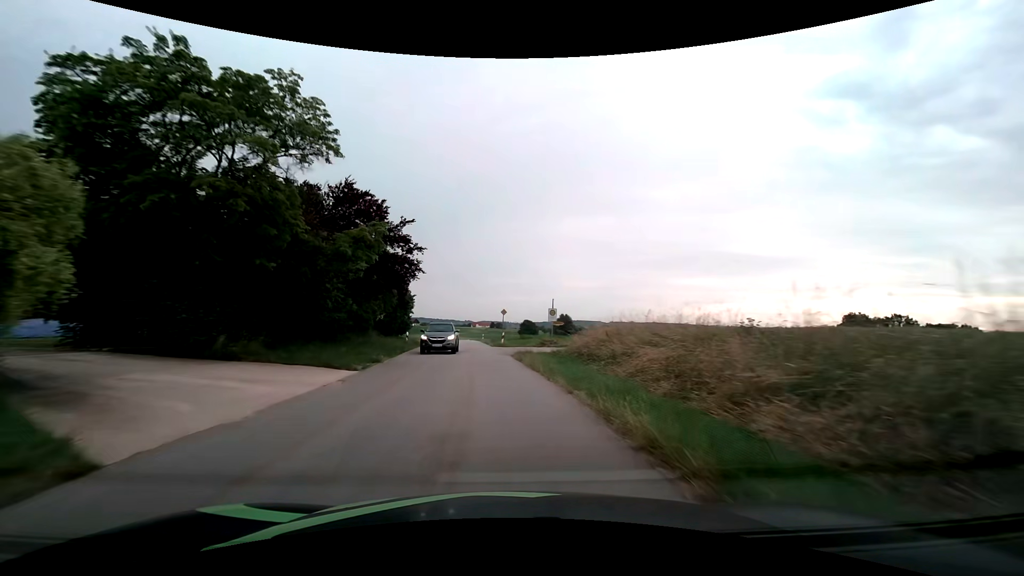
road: tertiary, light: Day
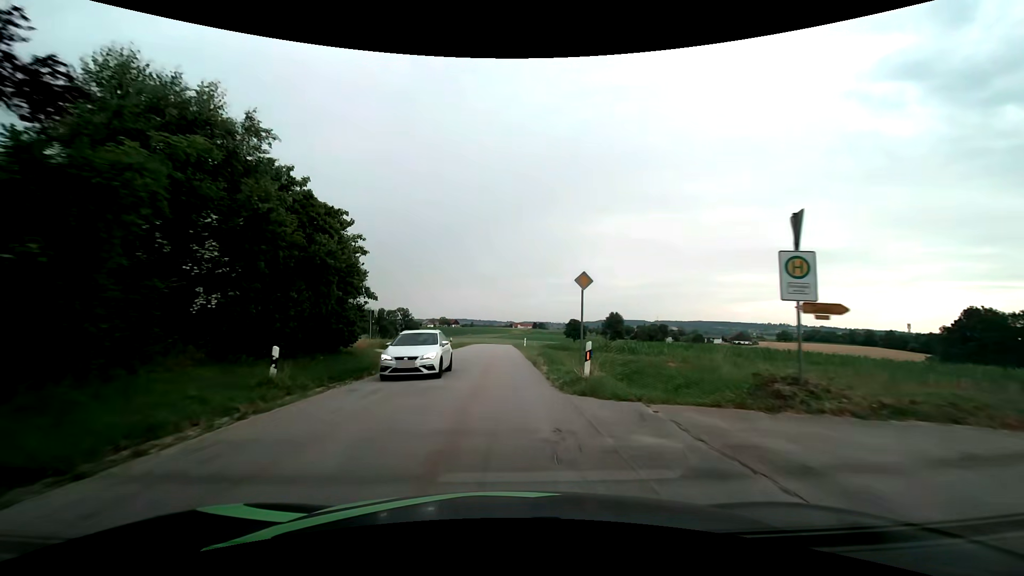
(-1.1, +26.0) m; -5°
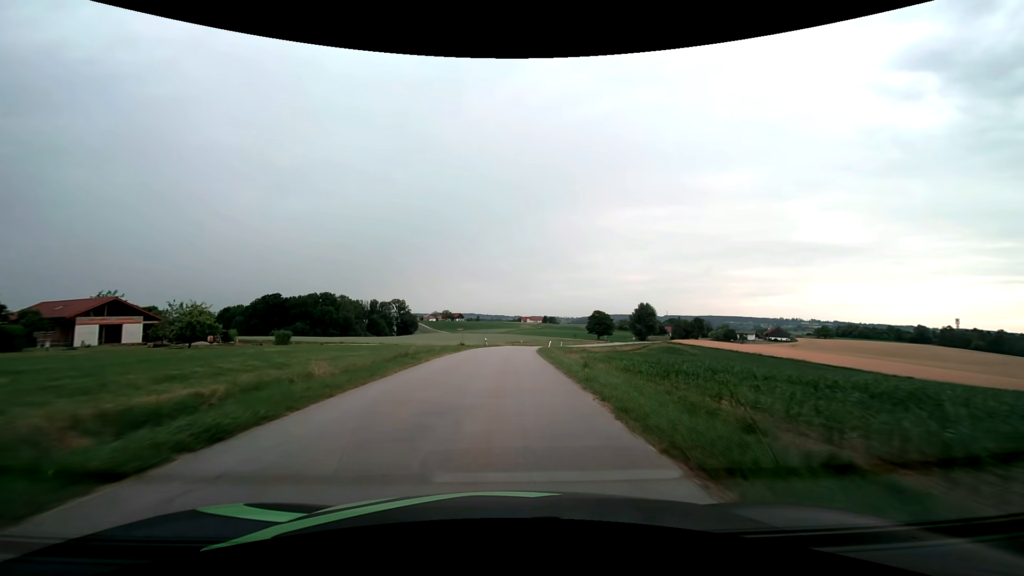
(-0.7, +46.1) m; -1°
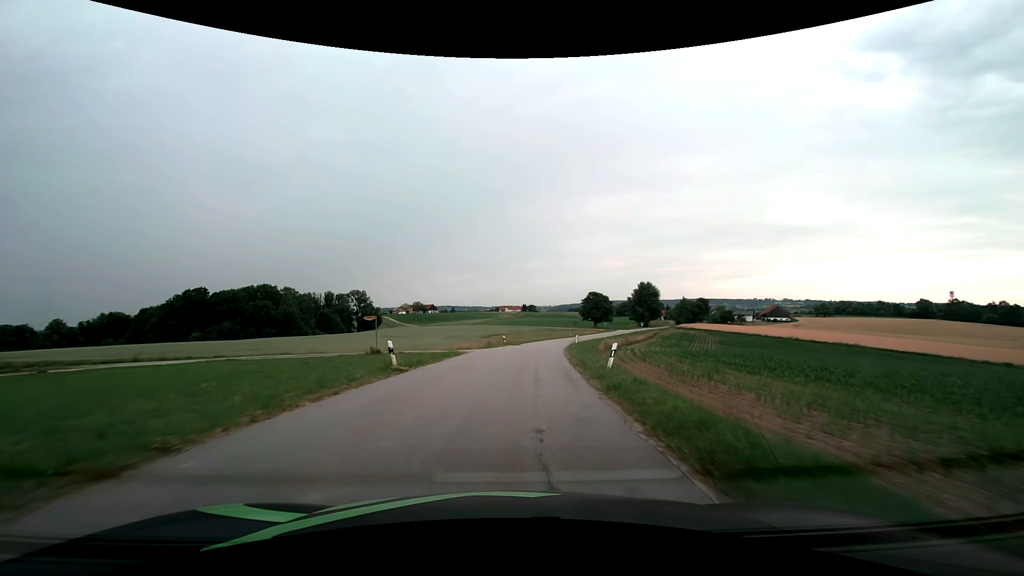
(+0.6, +40.4) m; +3°
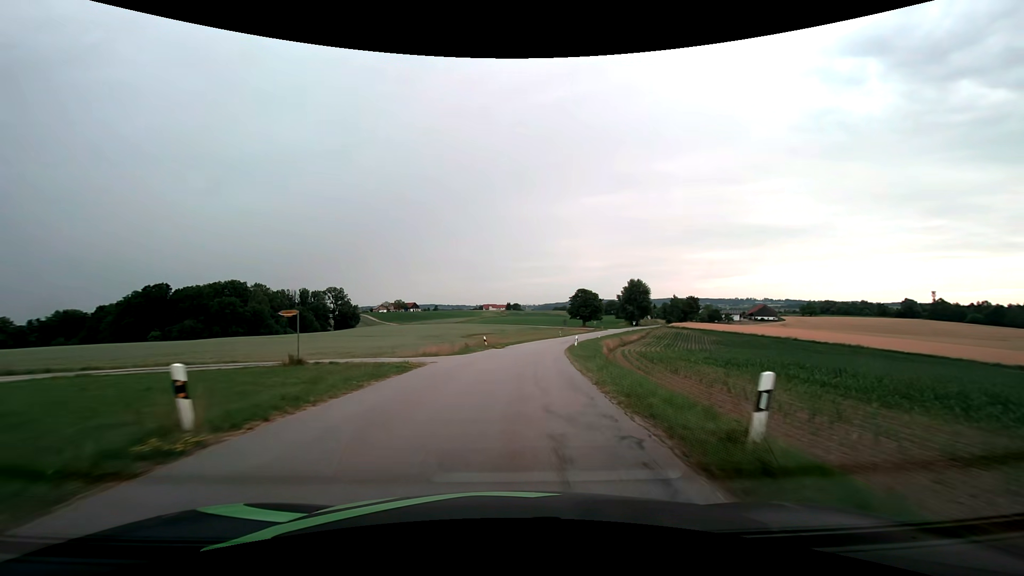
(+0.1, +10.1) m; +1°
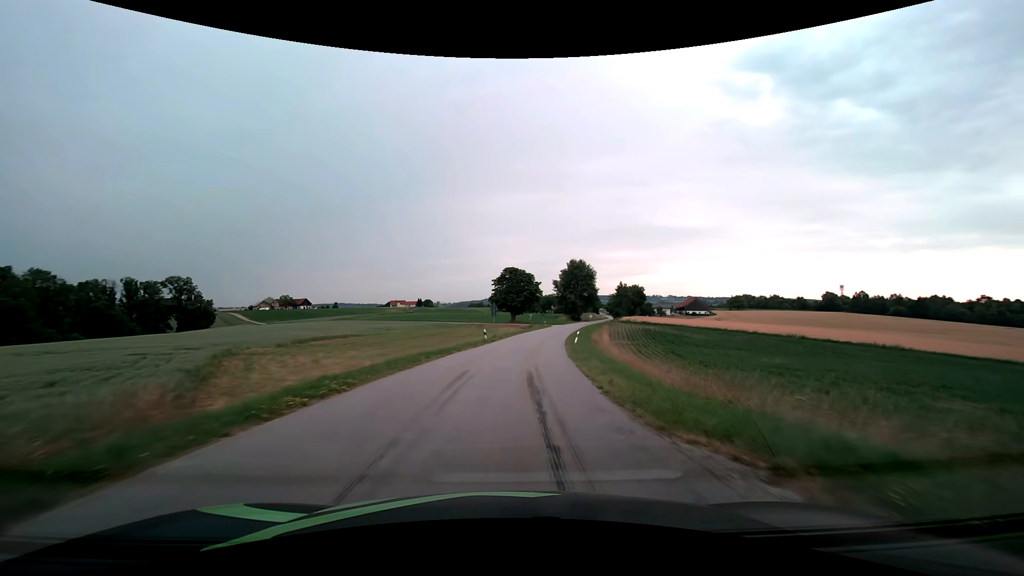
(+4.5, +50.9) m; +10°
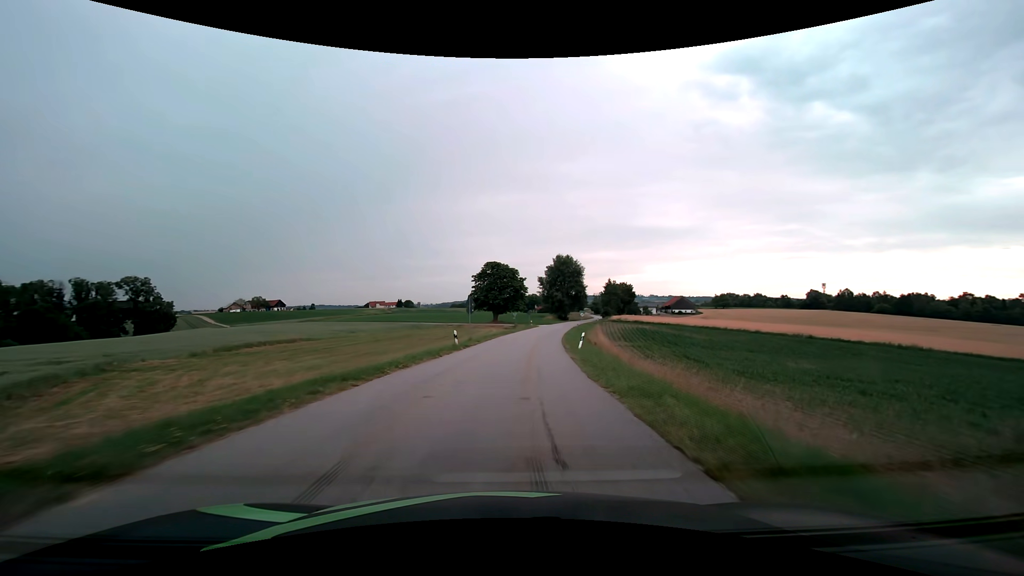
(+0.2, +10.2) m; +2°
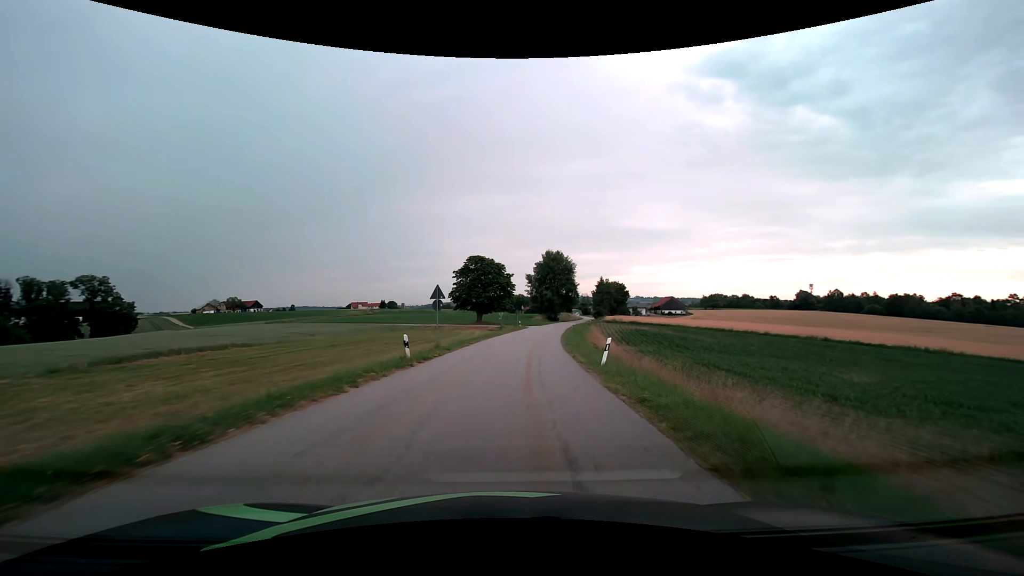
(+0.1, +10.2) m; +1°
(0, +10) (+1, +20) (+1, +30) (+2, +40) (+4, +50) (+5, +60) (+7, +70) (+8, +79) (+10, +89) (+12, +99) m
